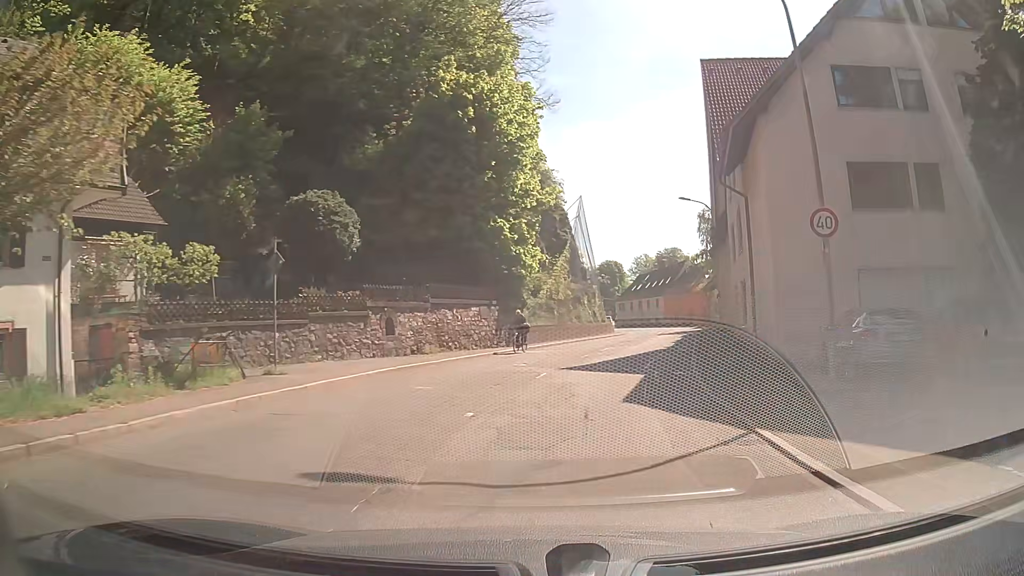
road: secondary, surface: asphalt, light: Day
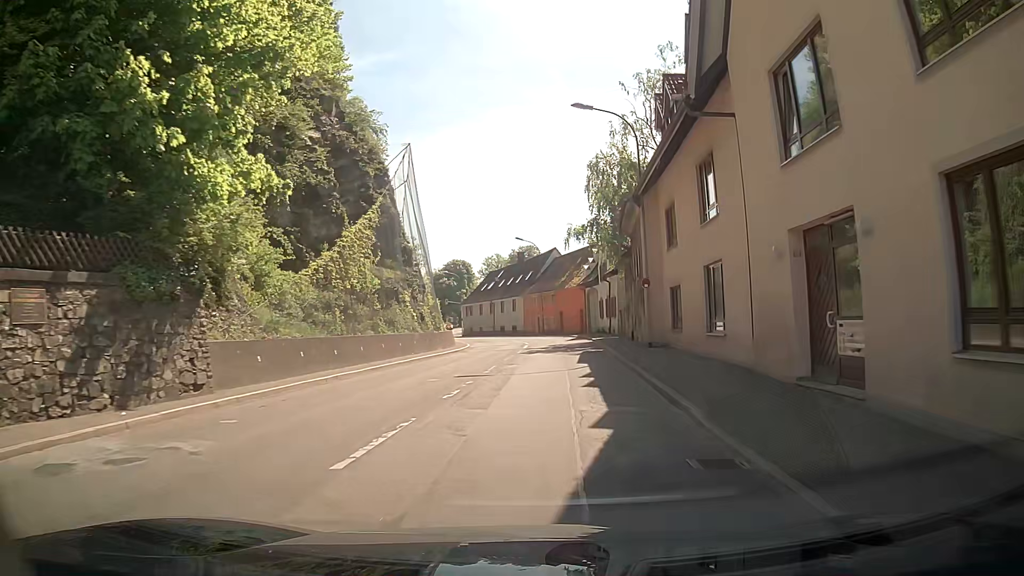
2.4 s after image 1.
(+2.8, +21.8) m; +12°
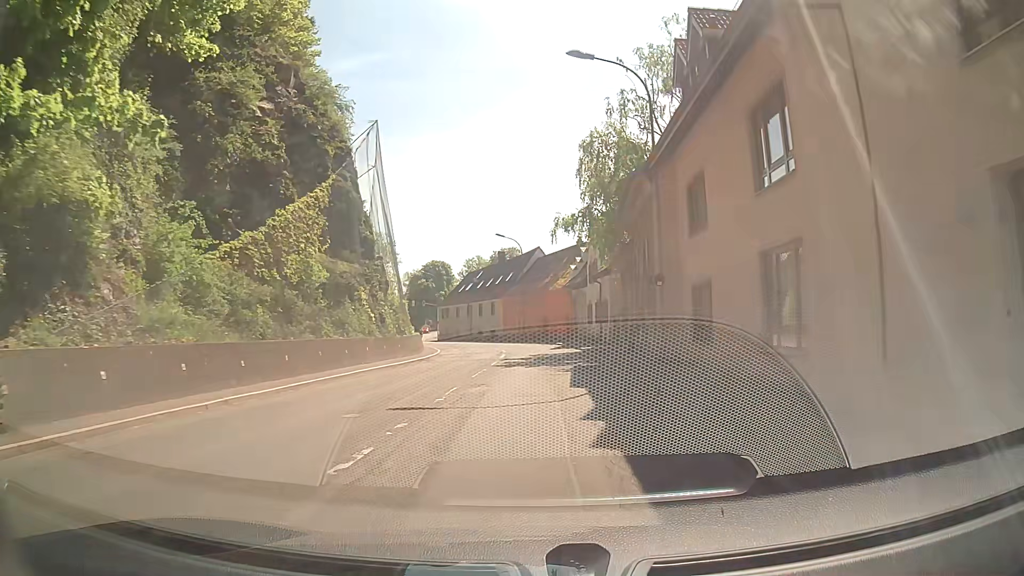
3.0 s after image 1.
(0.0, +5.8) m; +2°
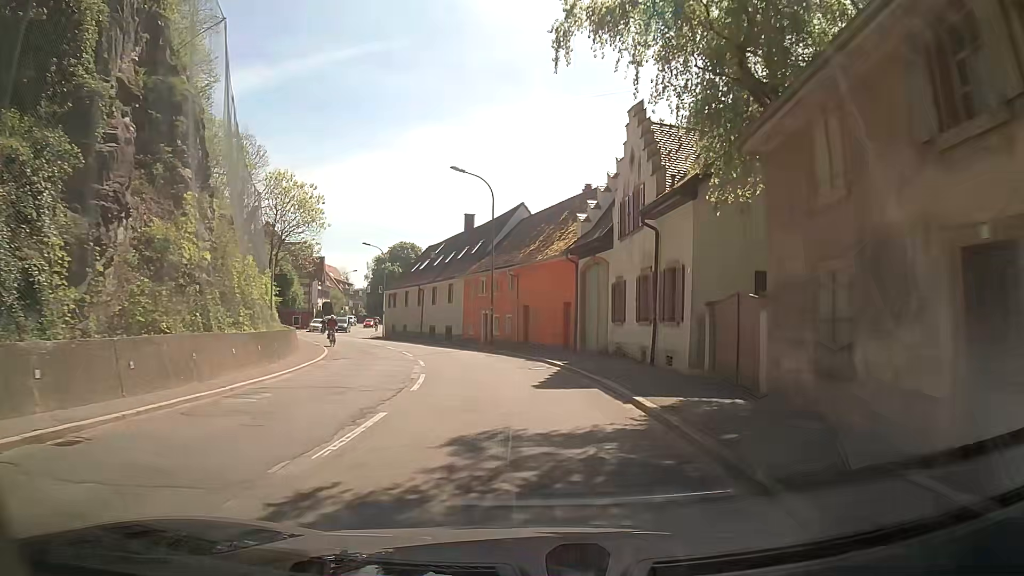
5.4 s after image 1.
(+0.8, +23.9) m; +2°
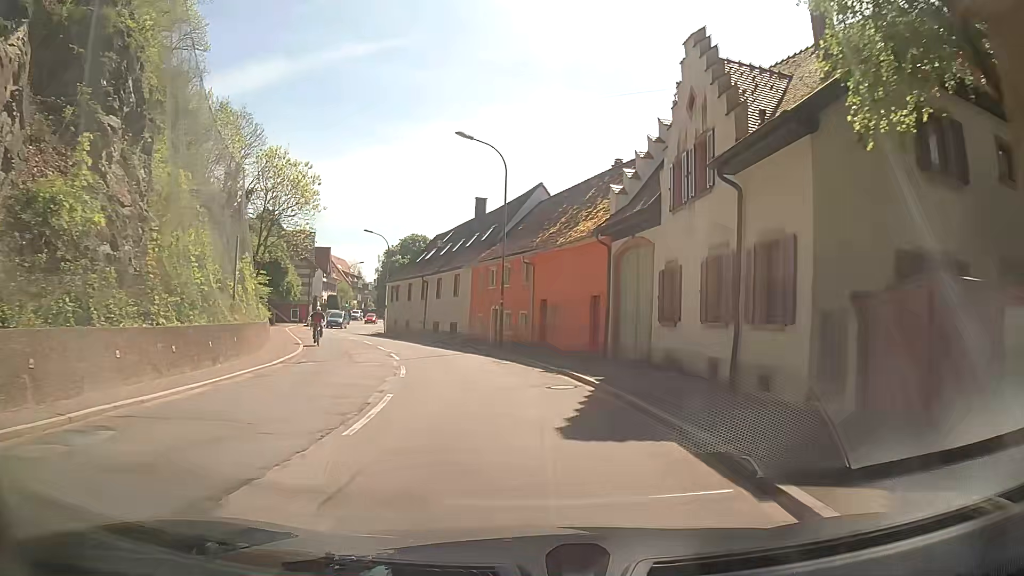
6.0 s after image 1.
(0.0, +6.0) m; -2°
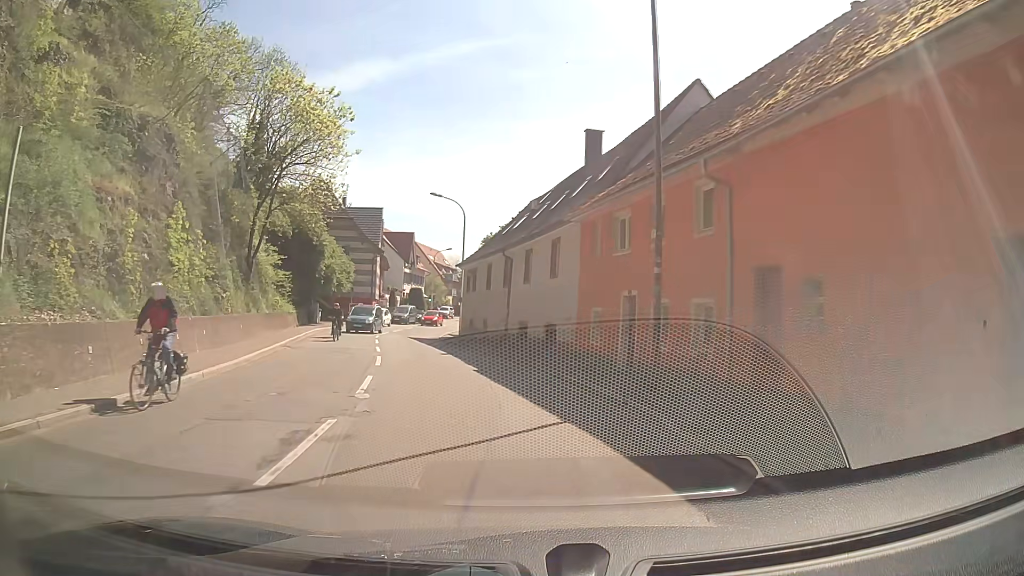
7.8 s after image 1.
(-0.6, +17.9) m; -7°
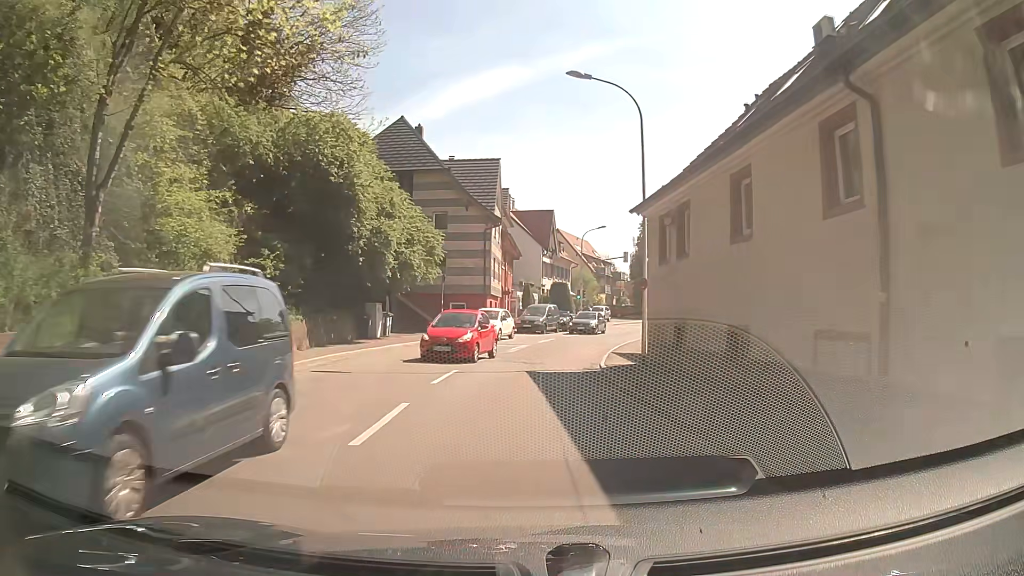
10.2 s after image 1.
(-3.1, +22.9) m; -14°
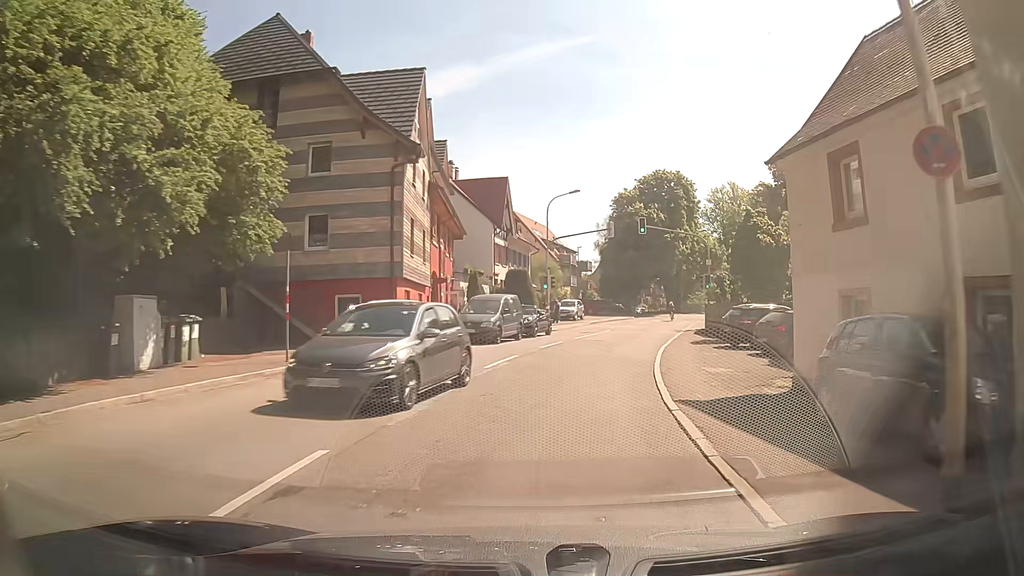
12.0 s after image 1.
(+0.4, +16.8) m; +5°
(0, +10) (+2, +20) (+4, +30) (+7, +39) (+9, +49) (+12, +59) (+16, +68) (+22, +76) (+29, +83) (+36, +90) m
